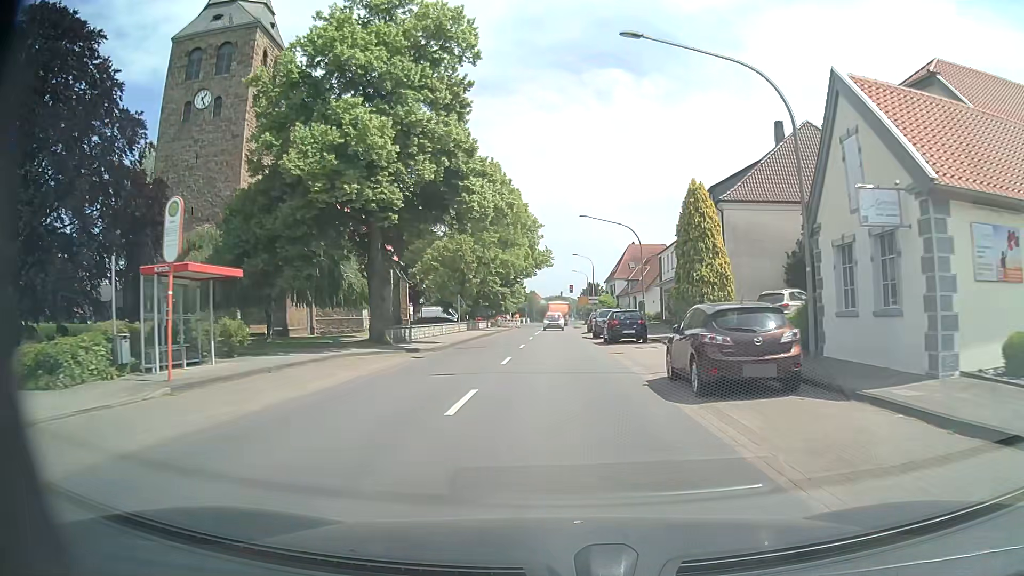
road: tertiary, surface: asphalt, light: Day
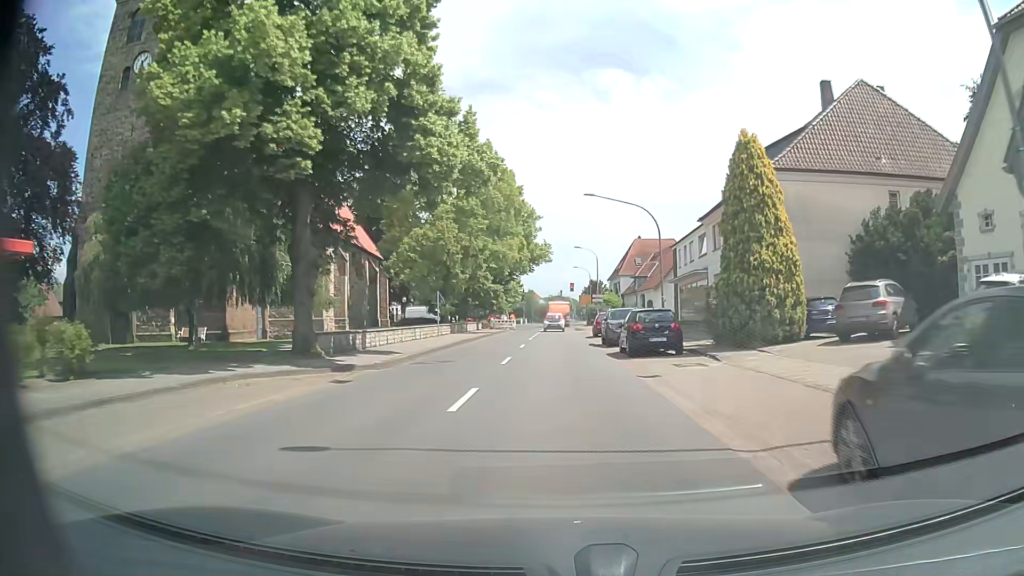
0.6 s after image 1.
(0.0, +8.5) m; 0°
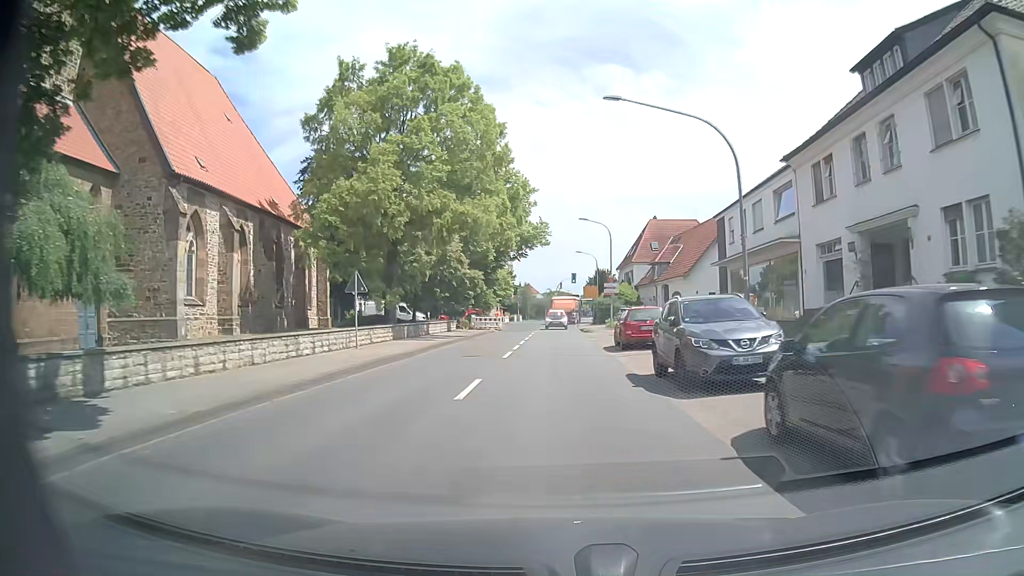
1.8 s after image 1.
(-0.1, +16.9) m; 0°
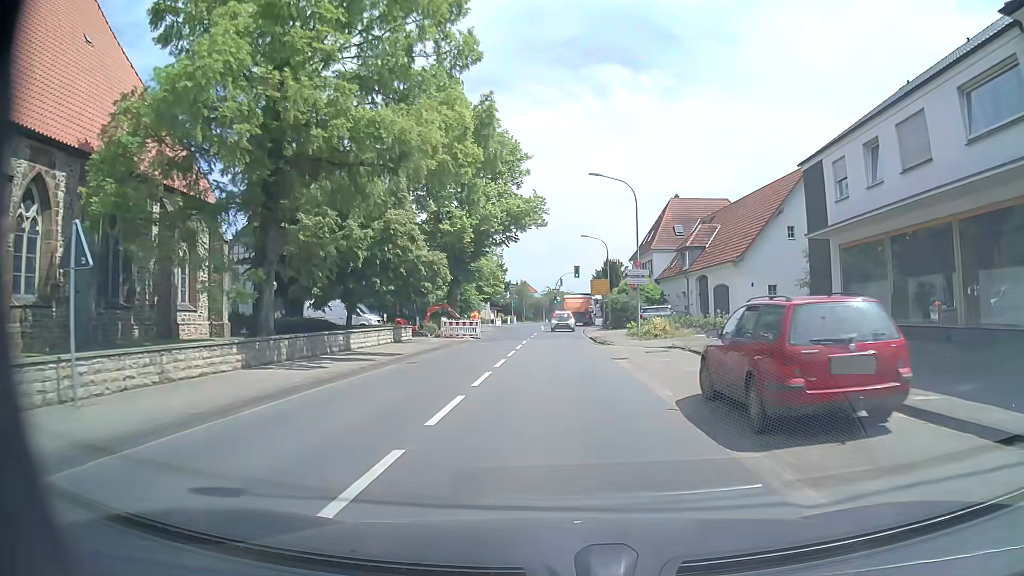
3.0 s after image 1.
(0.0, +15.7) m; 0°
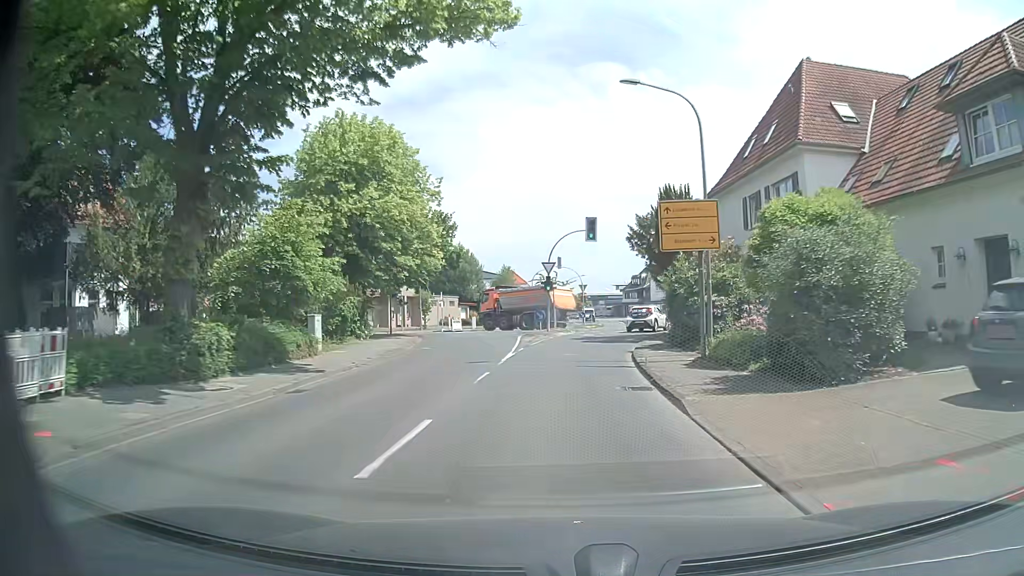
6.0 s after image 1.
(+0.3, +38.1) m; 0°
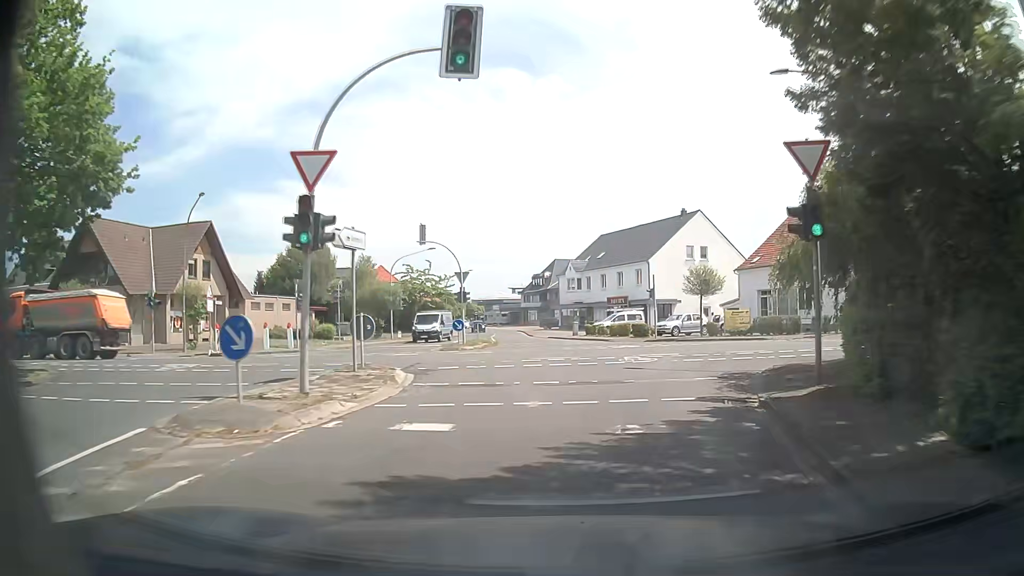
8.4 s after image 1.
(+1.8, +27.9) m; +8°
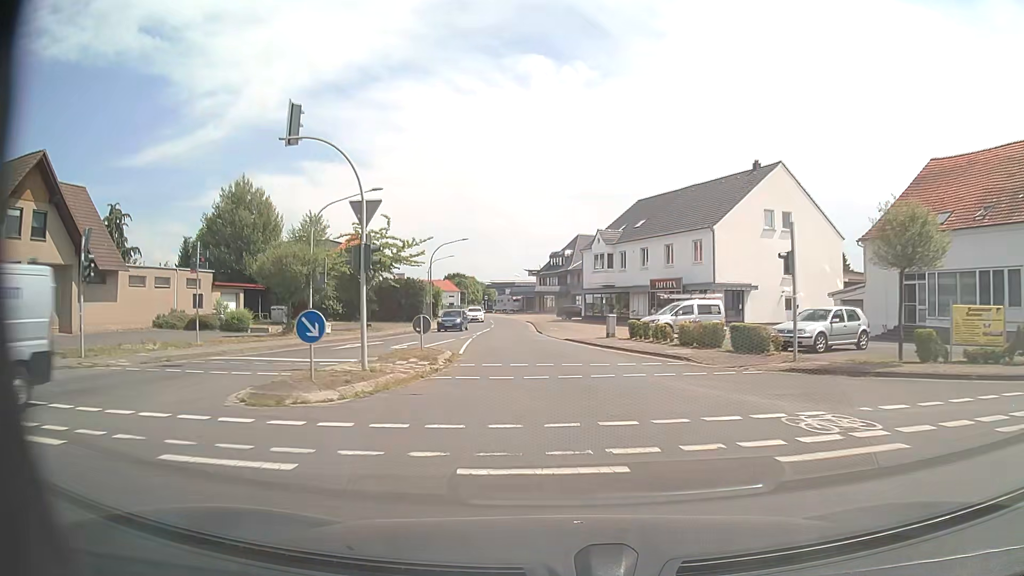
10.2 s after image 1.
(+0.2, +21.8) m; -1°
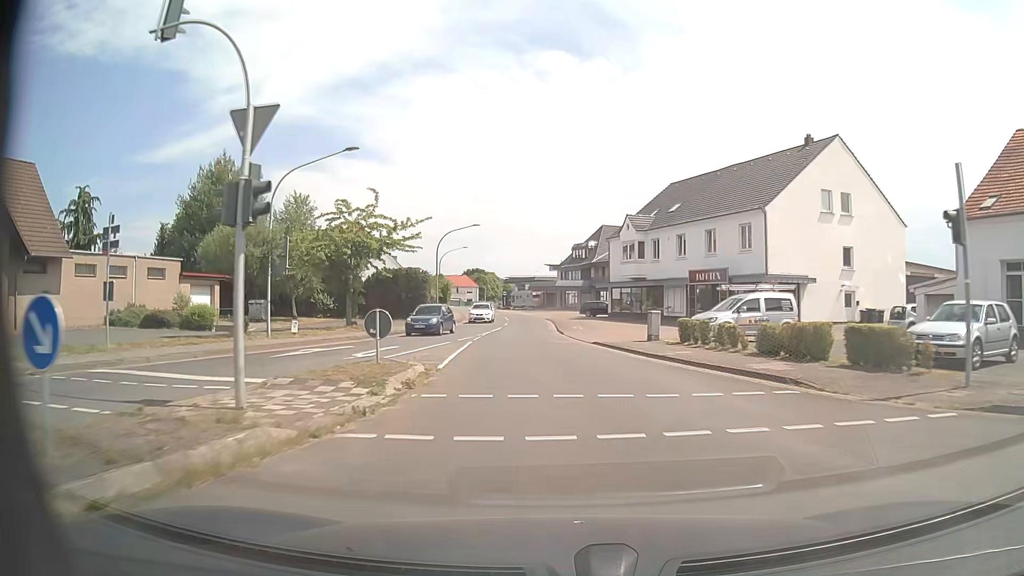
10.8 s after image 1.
(-0.1, +7.7) m; -2°
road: secondary
(0, +10) (-1, +20) (-1, +30) (-1, +40) (-2, +50) (-3, +60) (-4, +70) (-6, +80) (-8, +89) (-10, +99) m
